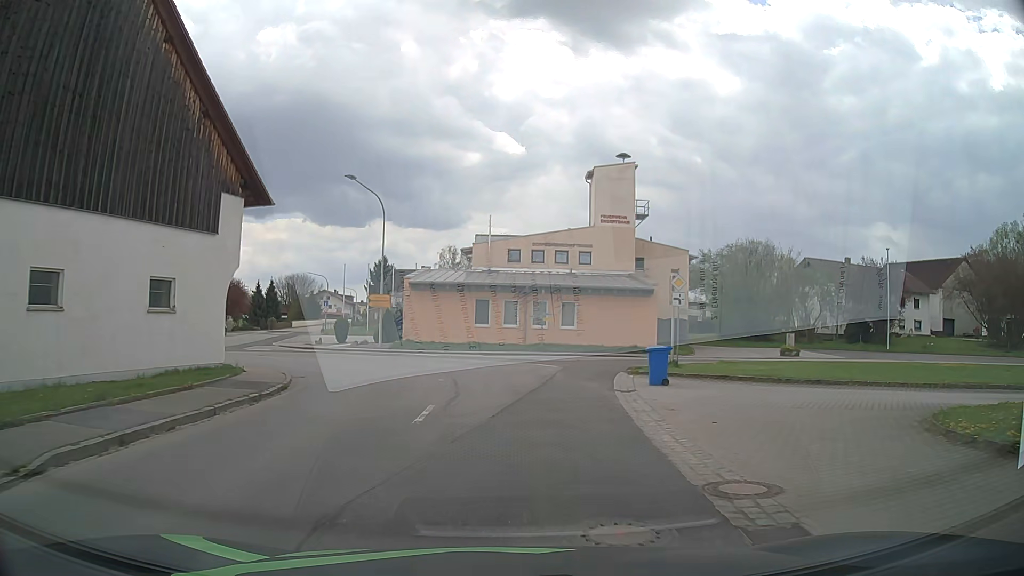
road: tertiary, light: Day
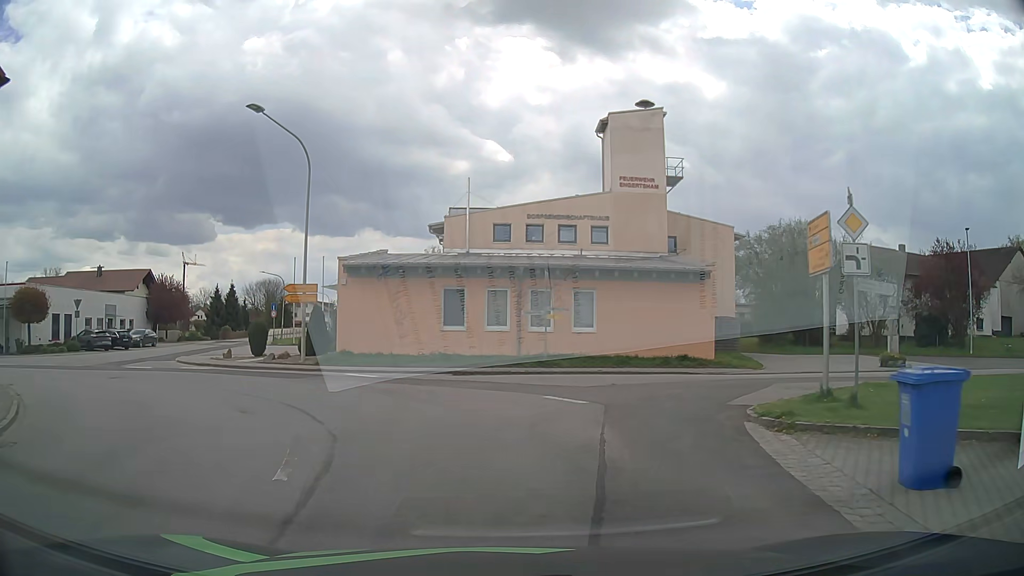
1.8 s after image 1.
(+0.2, +13.0) m; -1°
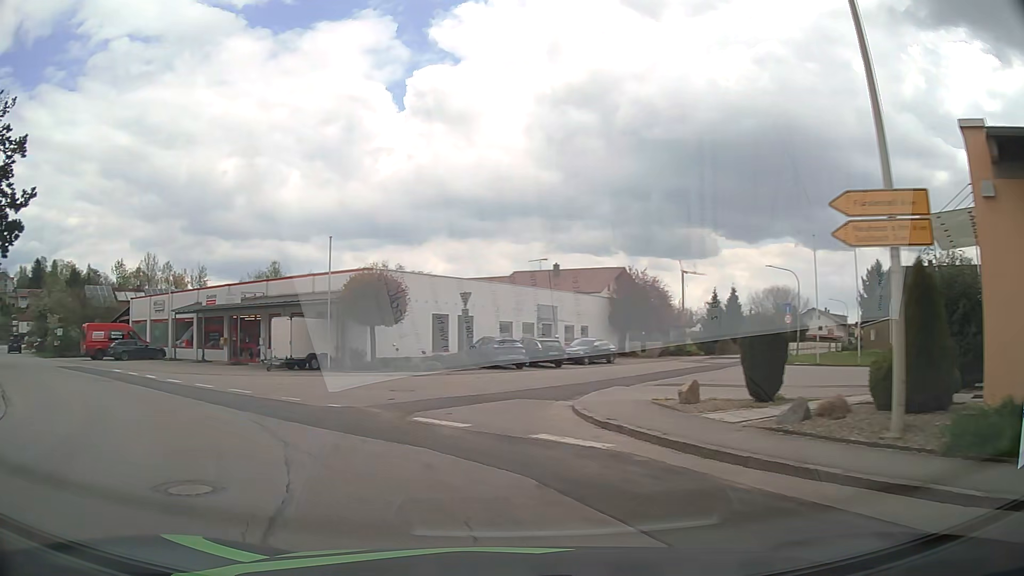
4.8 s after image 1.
(-4.8, +17.3) m; -43°
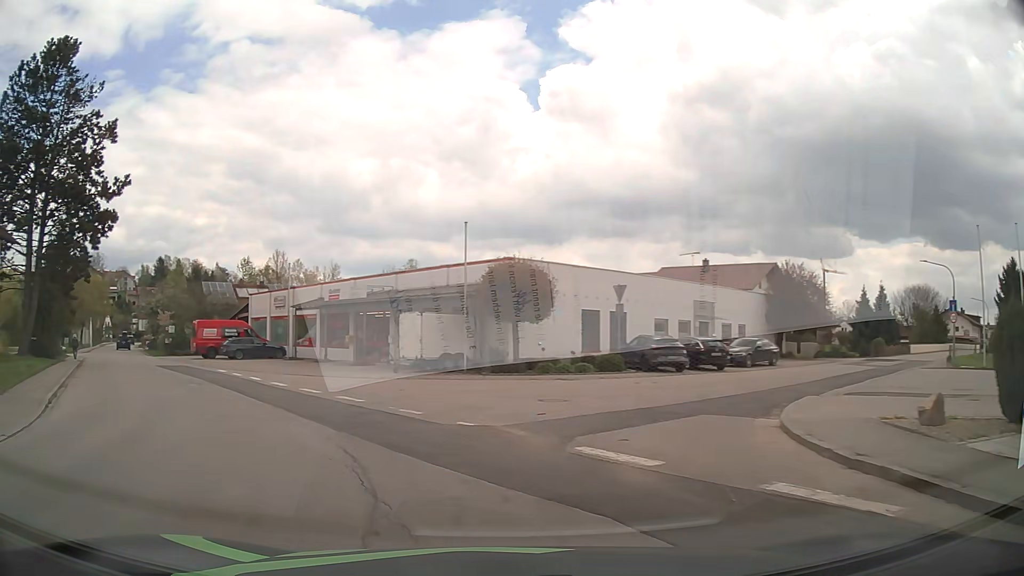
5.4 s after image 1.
(-0.4, +3.6) m; -12°
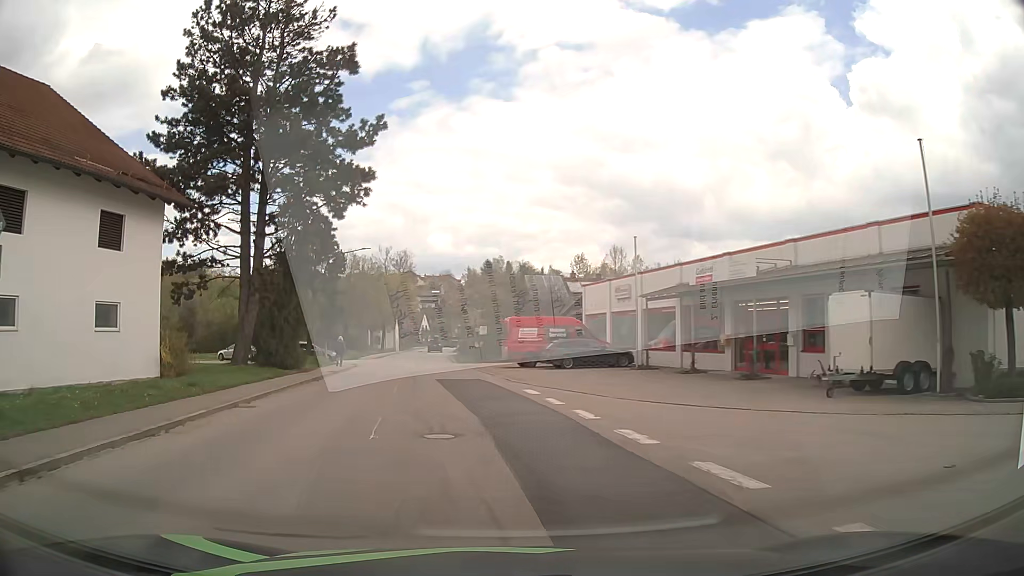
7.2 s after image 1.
(-3.2, +11.5) m; -28°
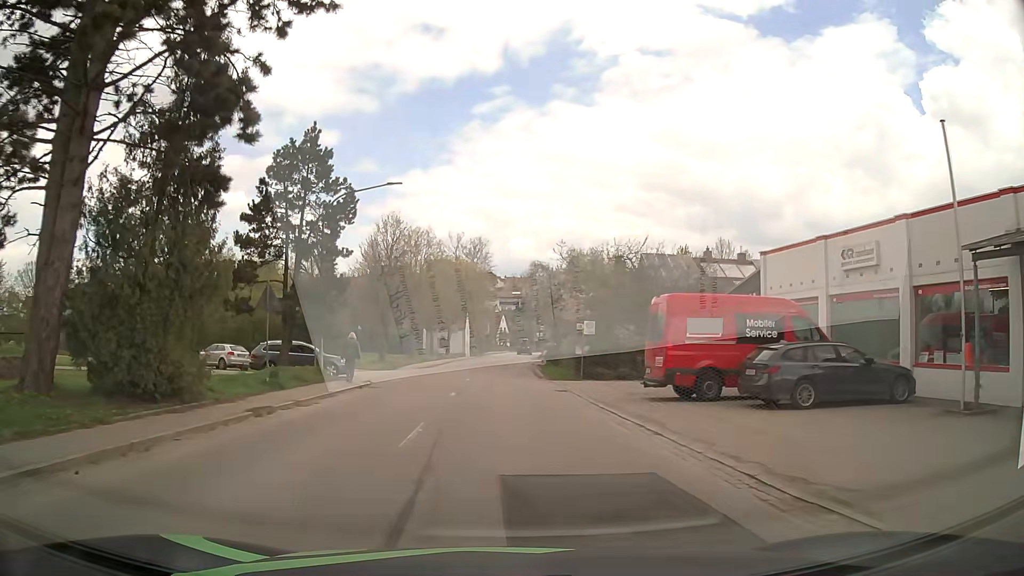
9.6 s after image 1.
(-1.5, +18.8) m; -7°
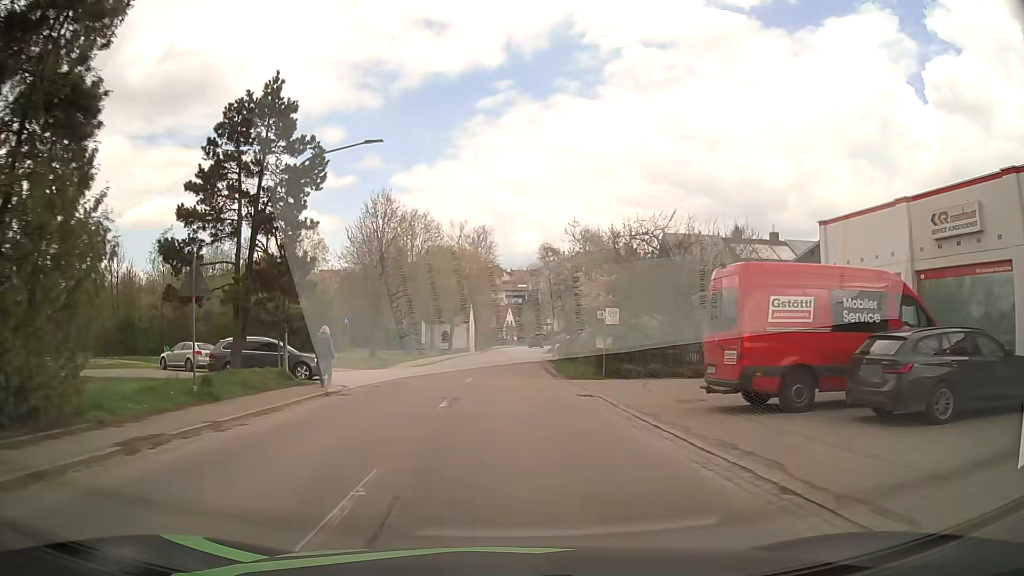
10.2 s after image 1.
(+0.1, +5.0) m; 0°
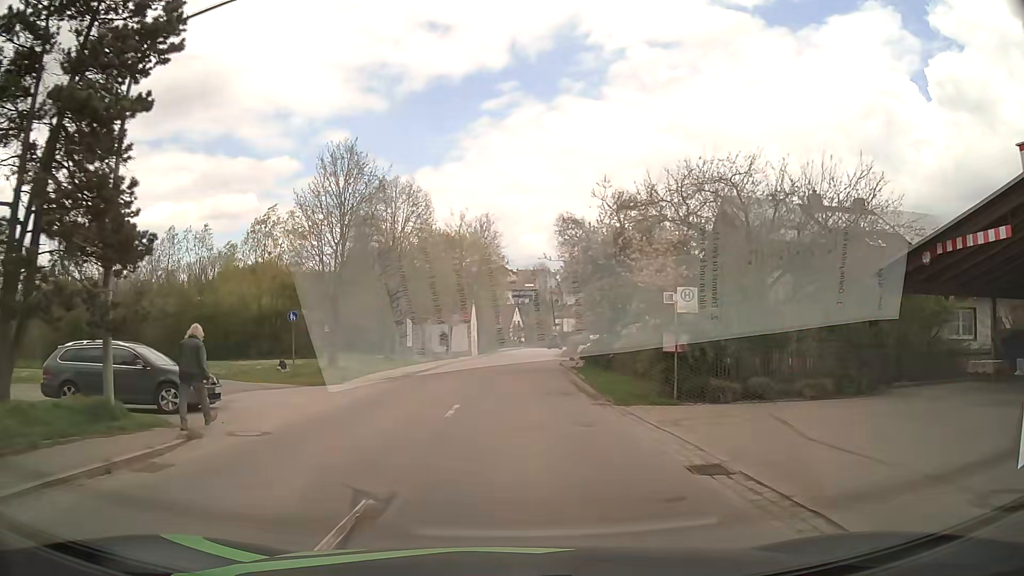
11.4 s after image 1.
(0.0, +10.3) m; 0°
(0, +10) (0, +20) (0, +30) (+1, +40) (+1, +50) (+2, +60) (+3, +70) (+4, +80) (+5, +90) (+7, +100) m
